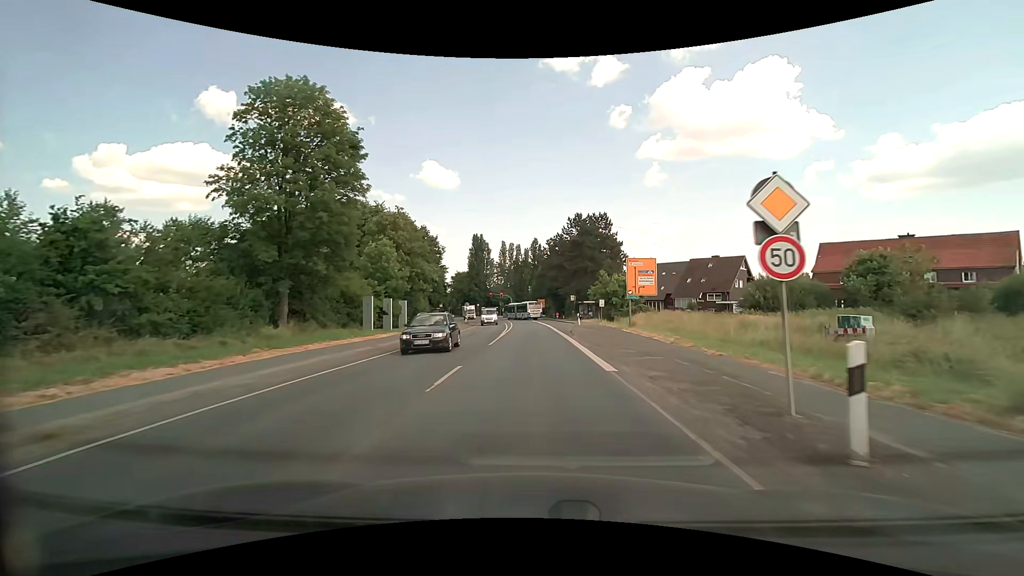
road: secondary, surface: asphalt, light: Day
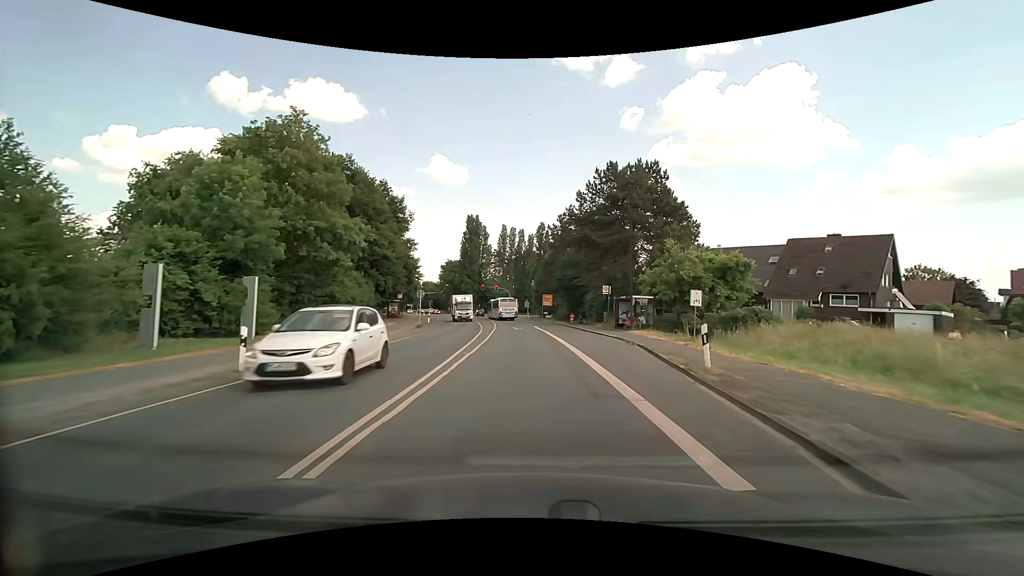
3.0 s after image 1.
(-0.1, +31.0) m; 0°
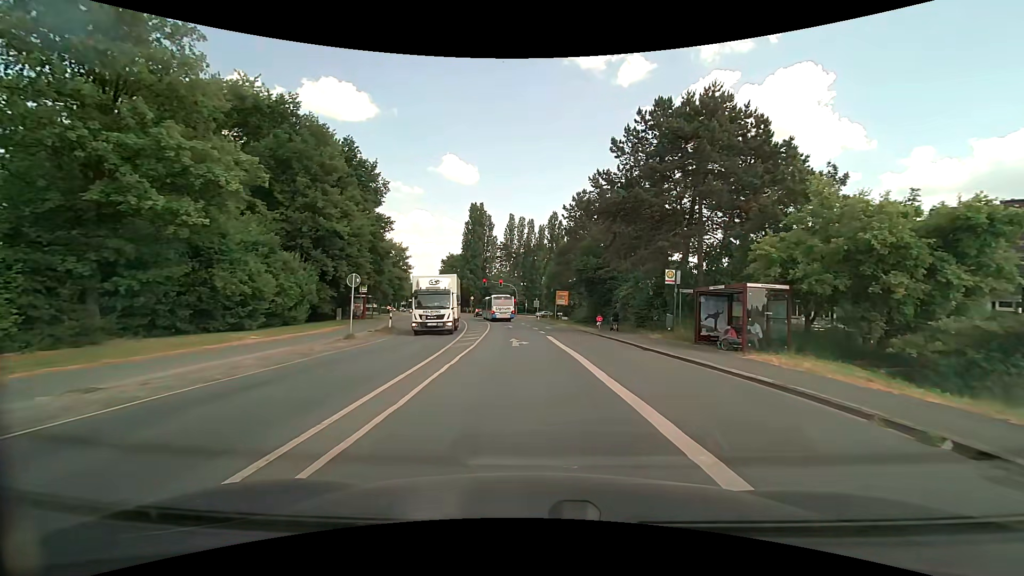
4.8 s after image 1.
(-0.2, +17.3) m; -1°
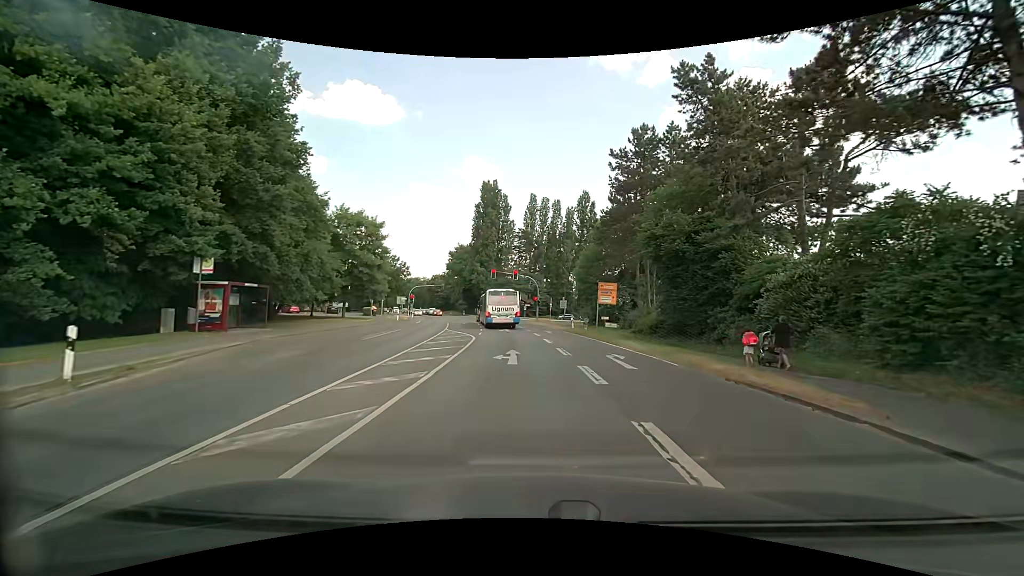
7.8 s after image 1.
(-0.5, +25.6) m; -3°
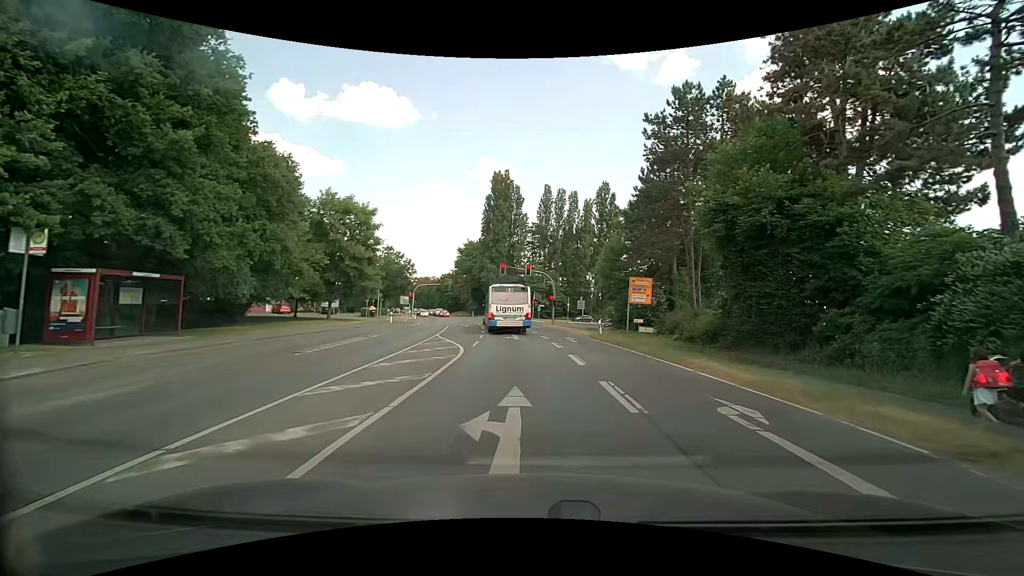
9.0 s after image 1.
(-0.1, +8.4) m; -1°
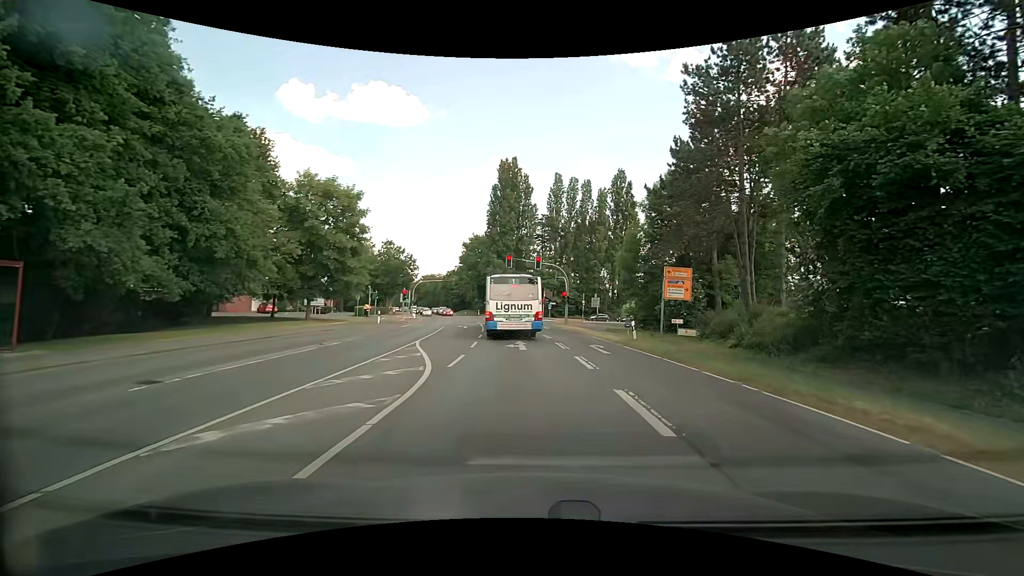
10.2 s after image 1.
(-0.2, +7.2) m; -3°
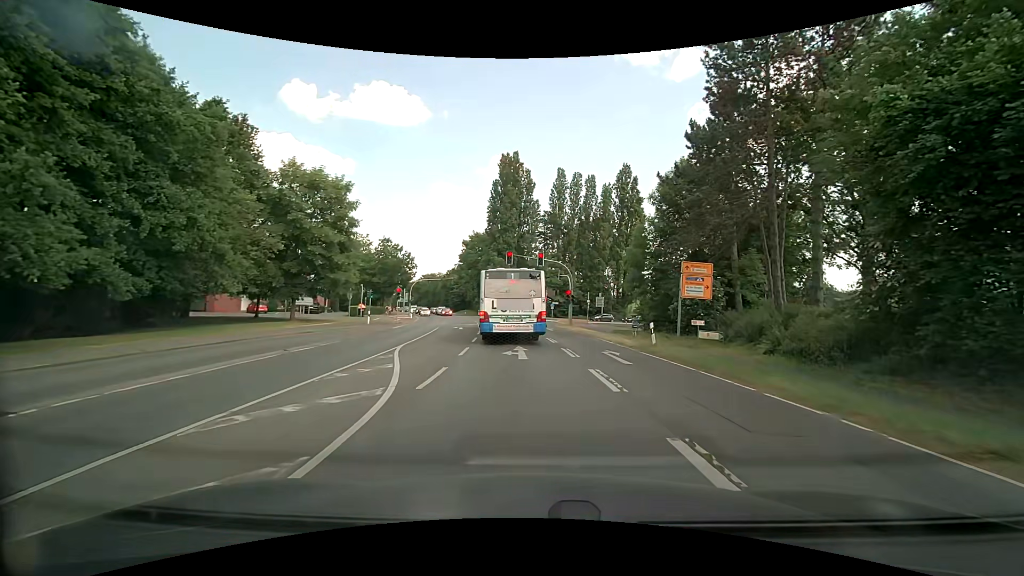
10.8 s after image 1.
(0.0, +3.2) m; +1°
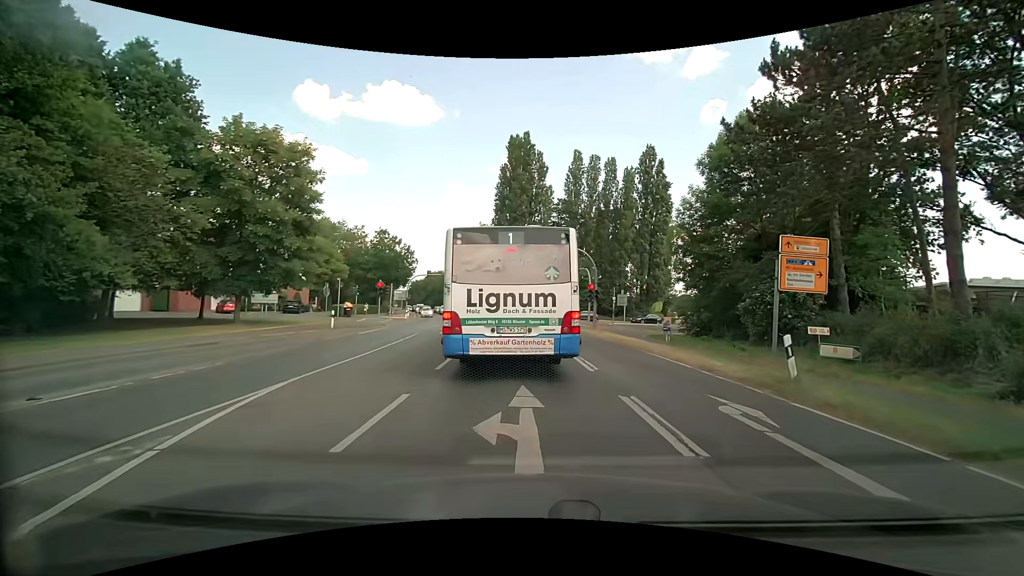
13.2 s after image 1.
(-0.3, +9.4) m; -2°
(0, +10) (-1, +20) (-1, +30) (-2, +40) (-4, +50) (-5, +60) (-7, +70) (-9, +79) (-11, +89) (-14, +99) m
